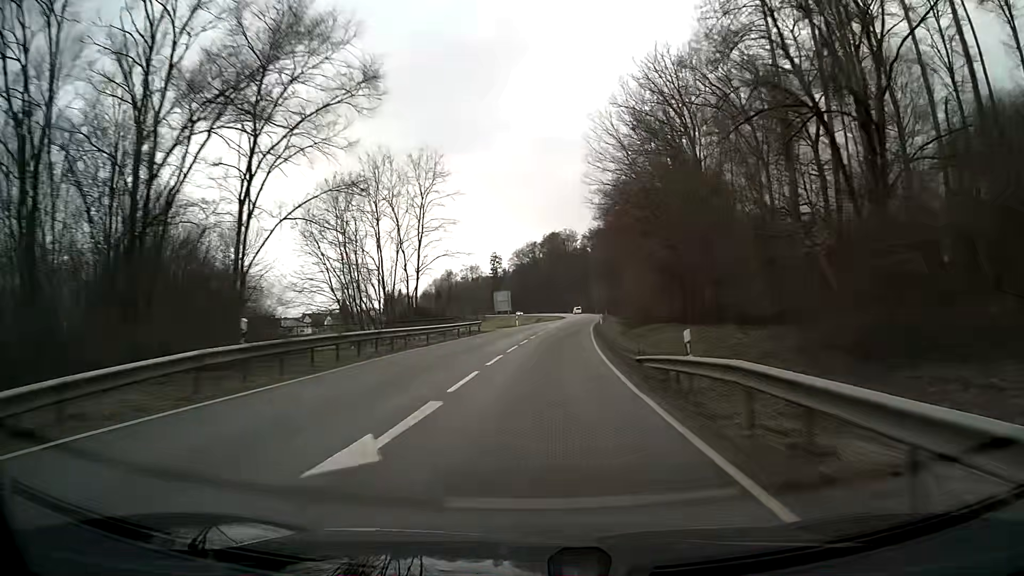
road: secondary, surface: asphalt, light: Day
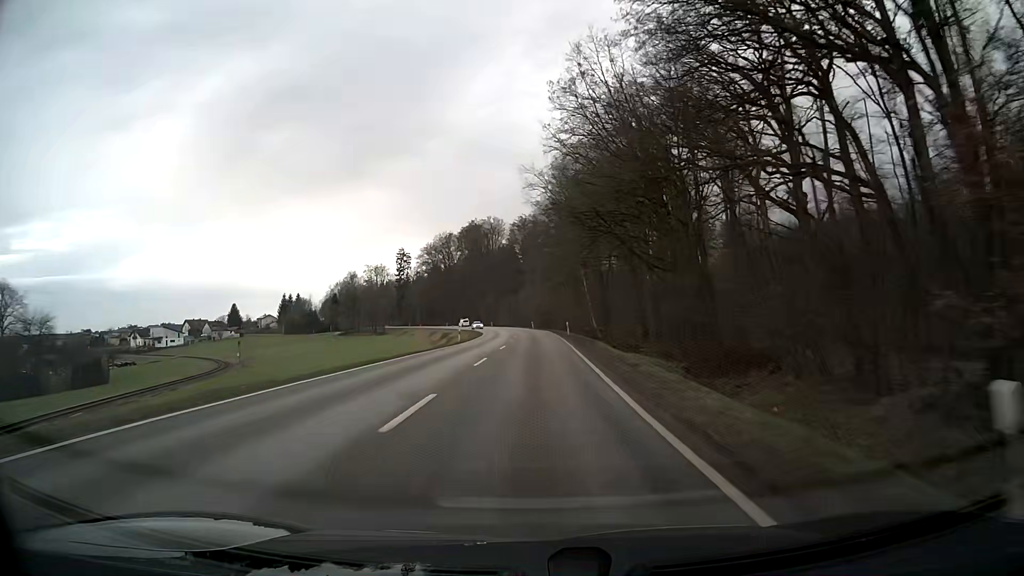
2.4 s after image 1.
(+3.6, +63.8) m; +6°
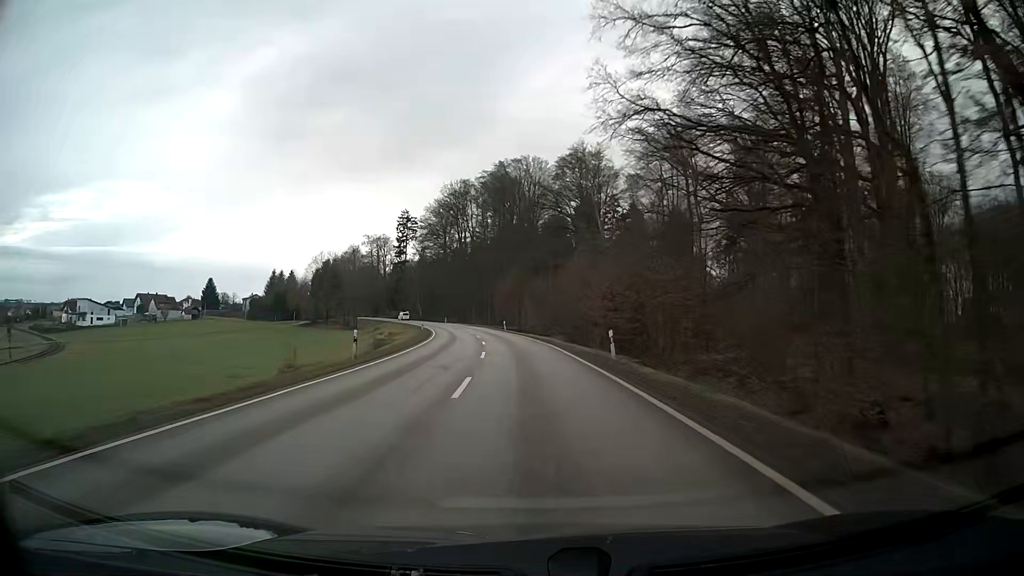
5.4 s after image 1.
(-1.4, +80.0) m; -4°
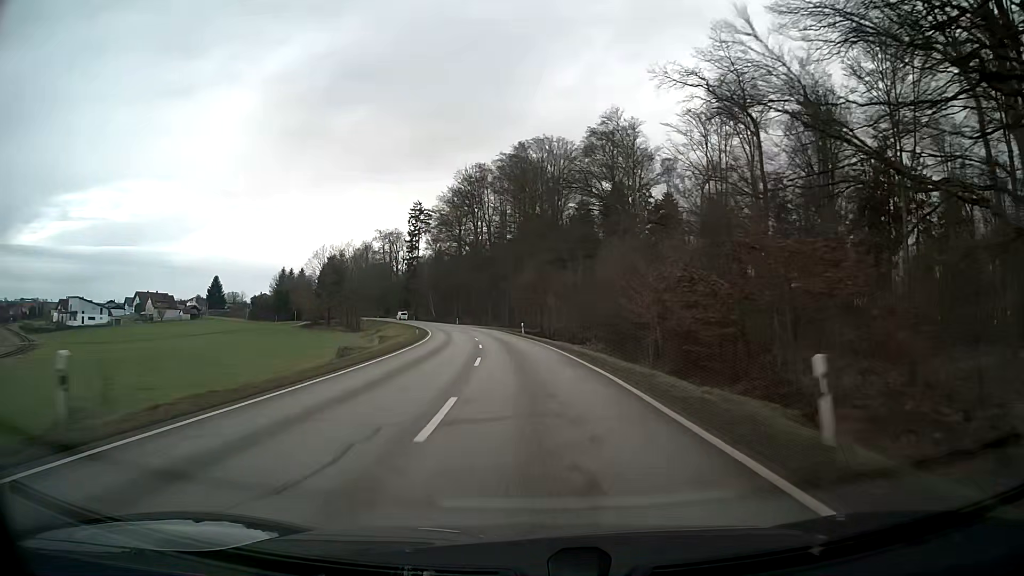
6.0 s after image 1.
(-0.2, +16.1) m; -2°
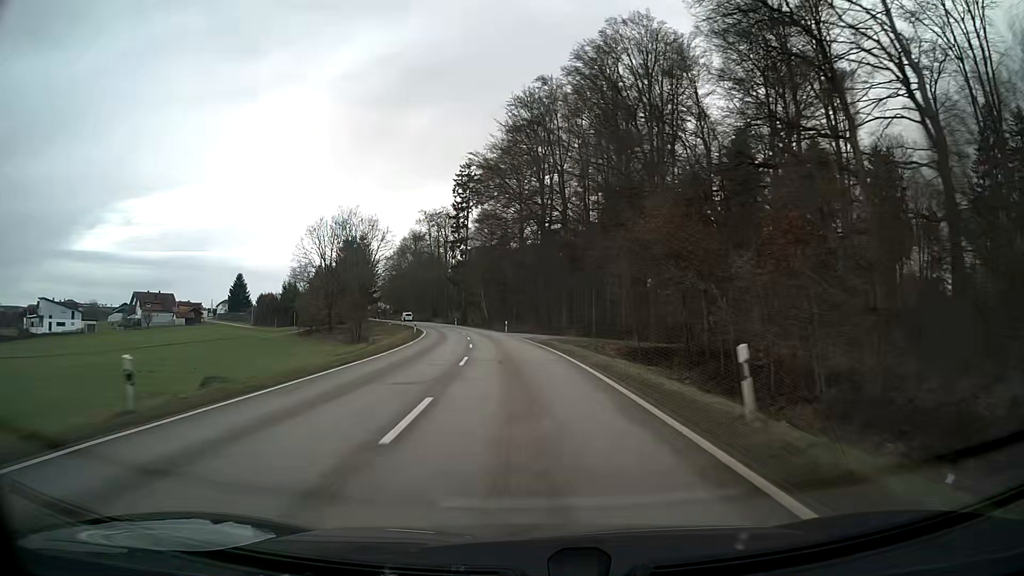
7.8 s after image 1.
(-2.8, +48.2) m; -7°
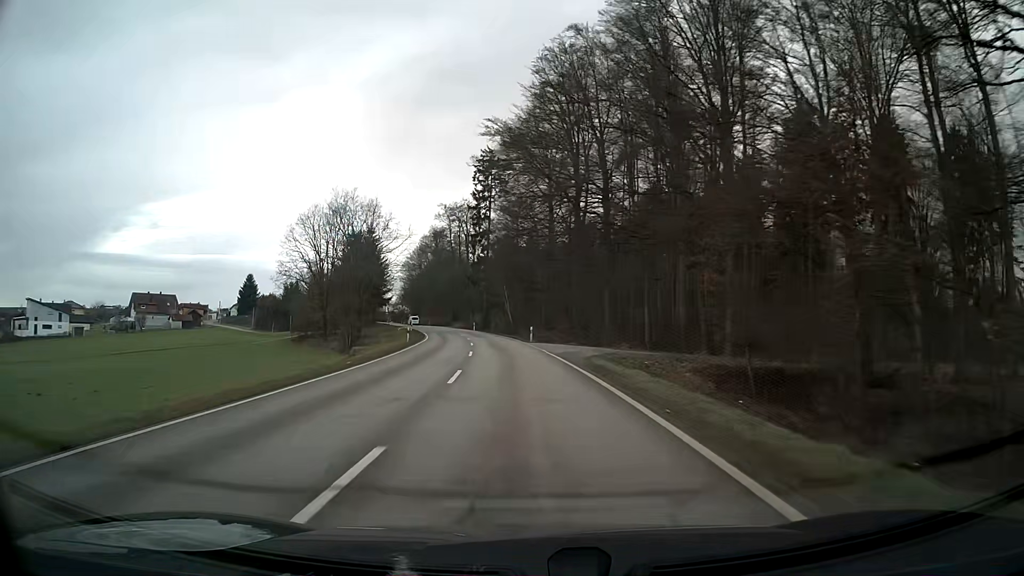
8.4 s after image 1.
(-0.3, +16.1) m; -2°
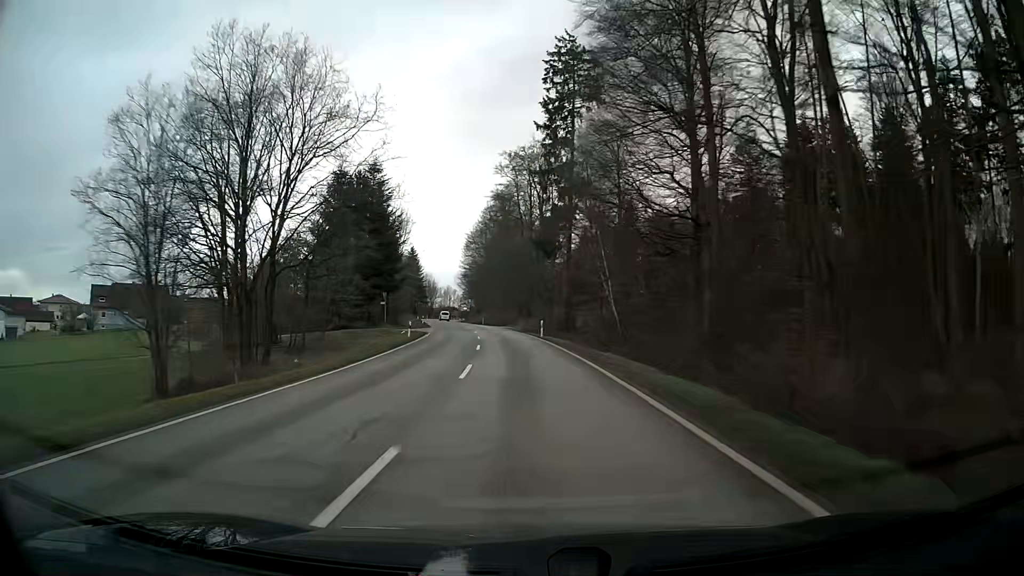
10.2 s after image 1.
(-3.1, +48.0) m; -7°
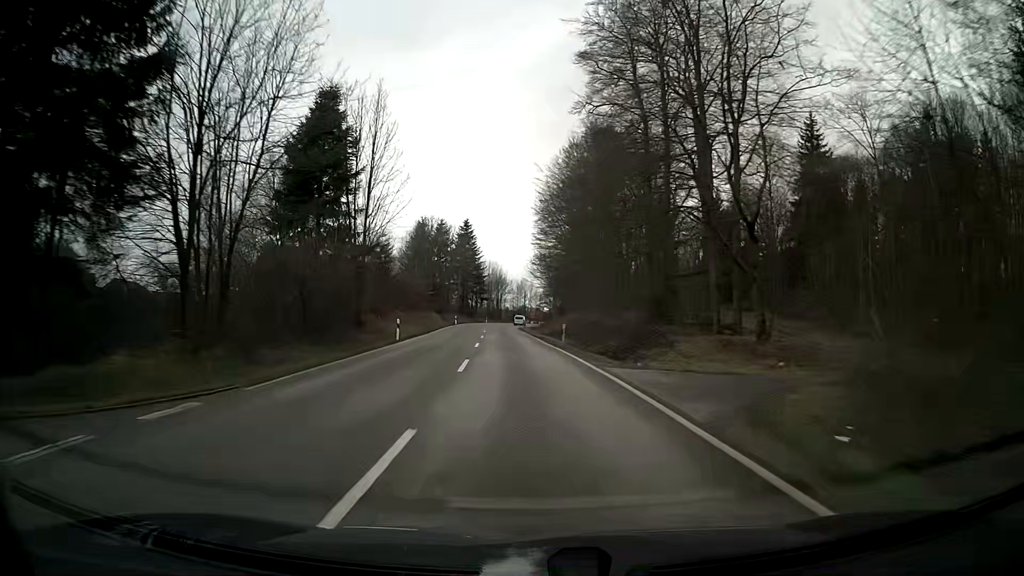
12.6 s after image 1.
(-3.5, +58.5) m; -7°
